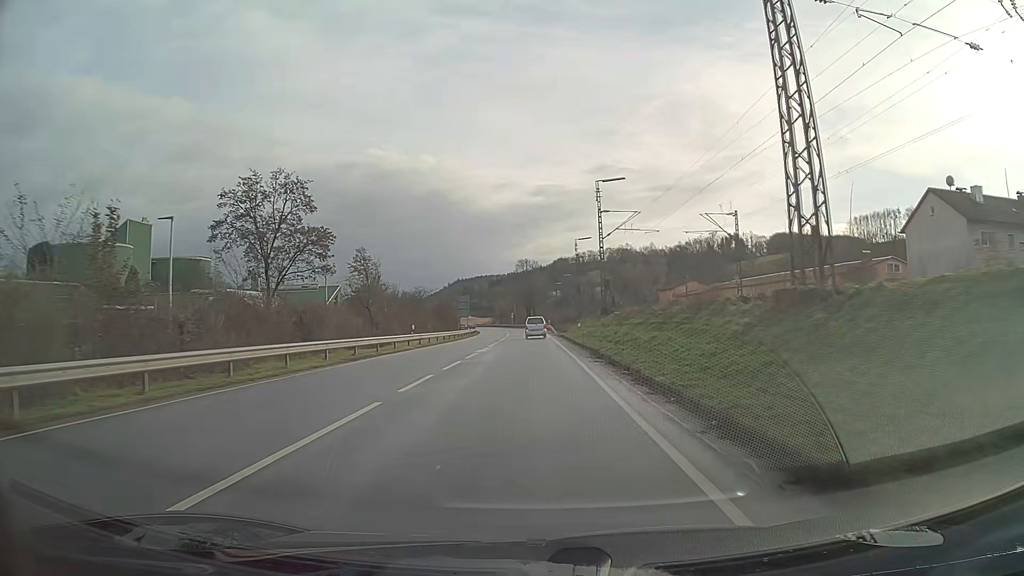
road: primary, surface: asphalt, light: Day
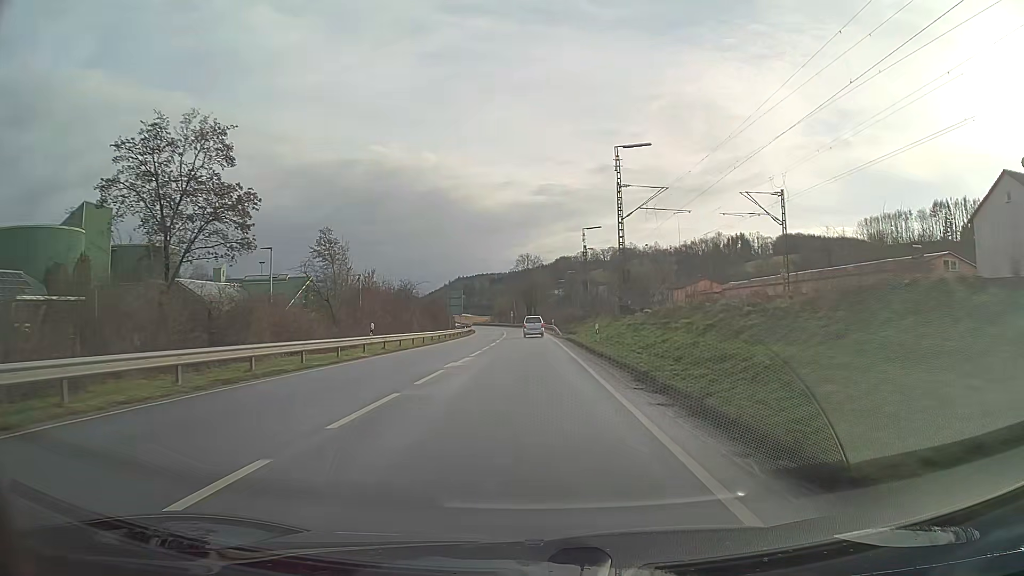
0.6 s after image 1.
(0.0, +10.8) m; 0°
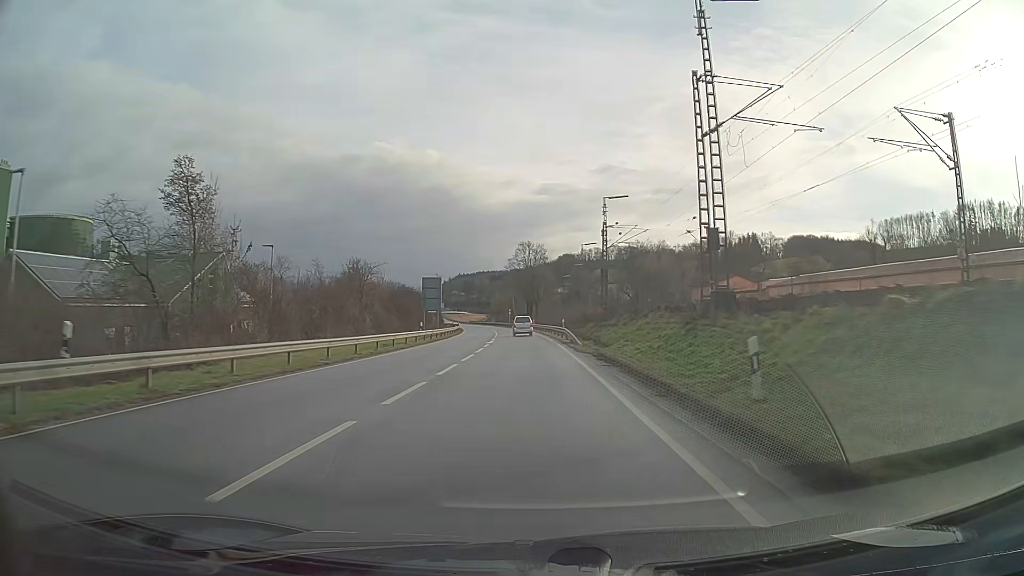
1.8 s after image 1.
(0.0, +21.5) m; 0°
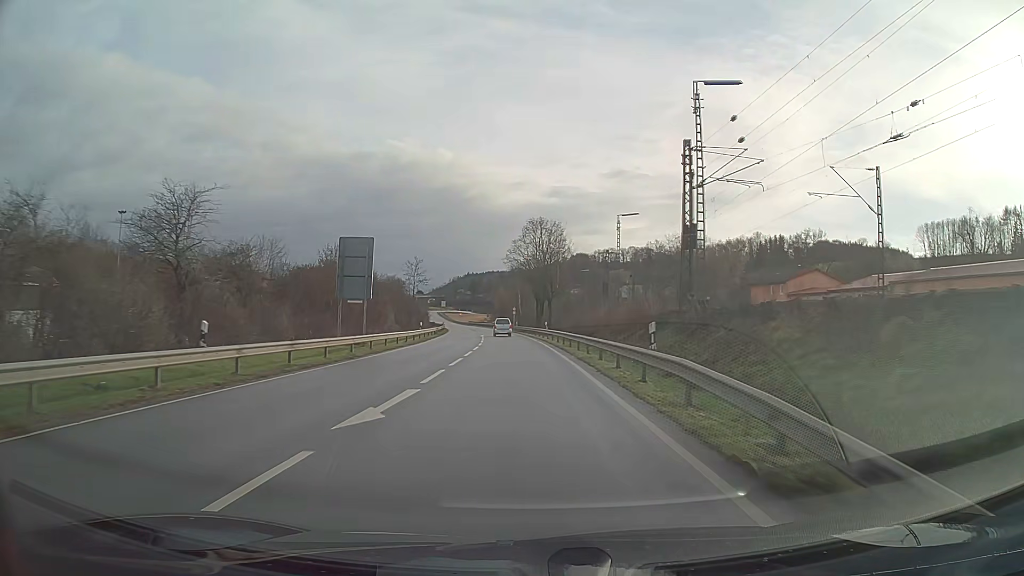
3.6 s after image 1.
(-0.3, +32.0) m; -1°
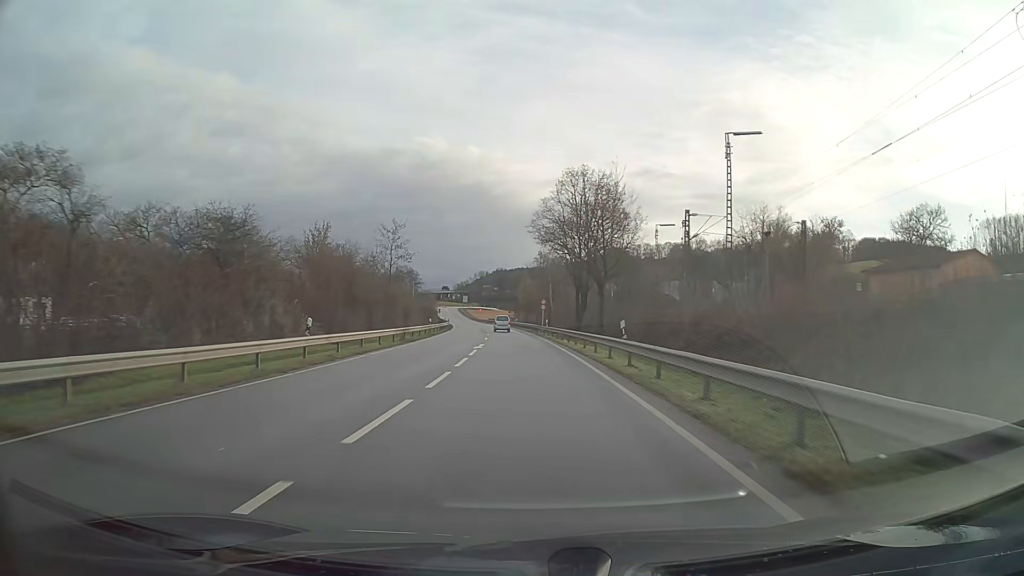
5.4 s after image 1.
(-0.7, +31.8) m; -2°
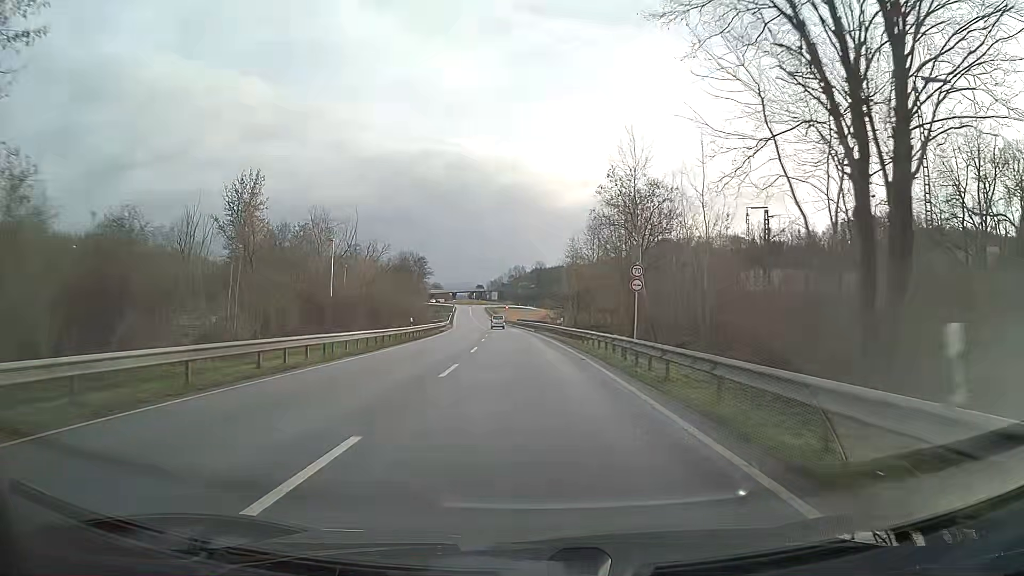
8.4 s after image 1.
(-1.5, +52.6) m; -3°
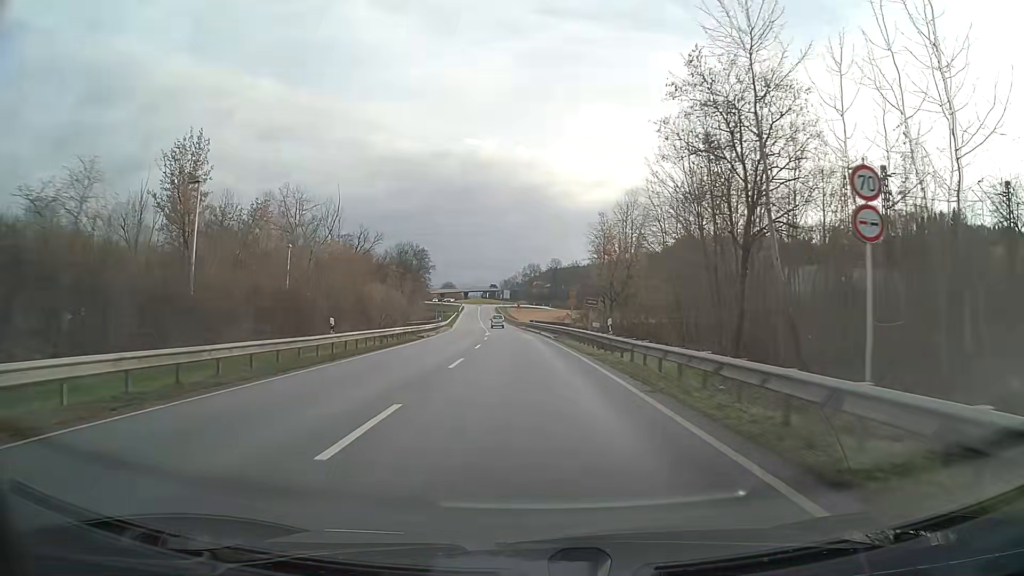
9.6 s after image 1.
(-0.2, +20.2) m; -1°
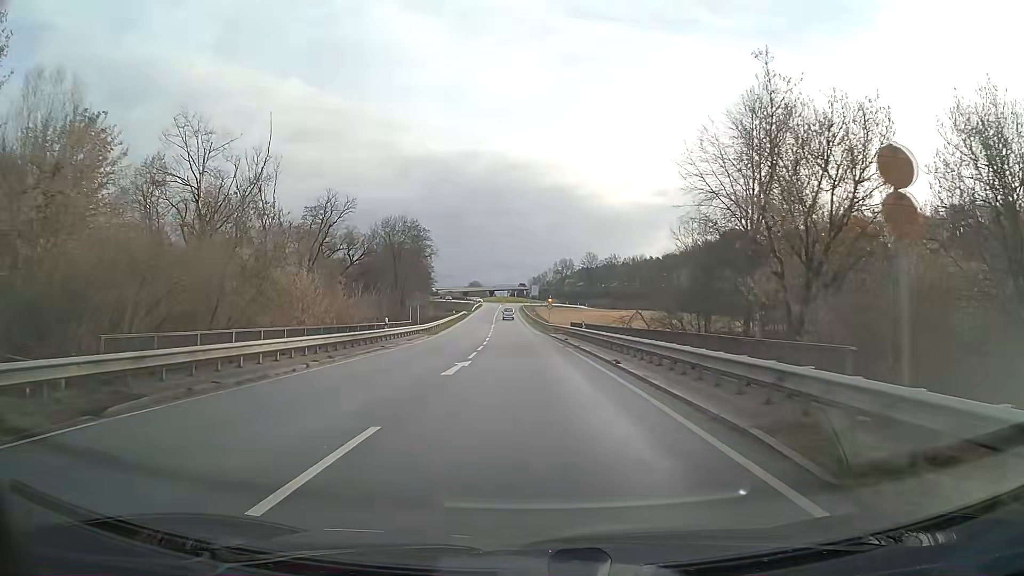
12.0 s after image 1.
(-0.9, +38.0) m; -2°
